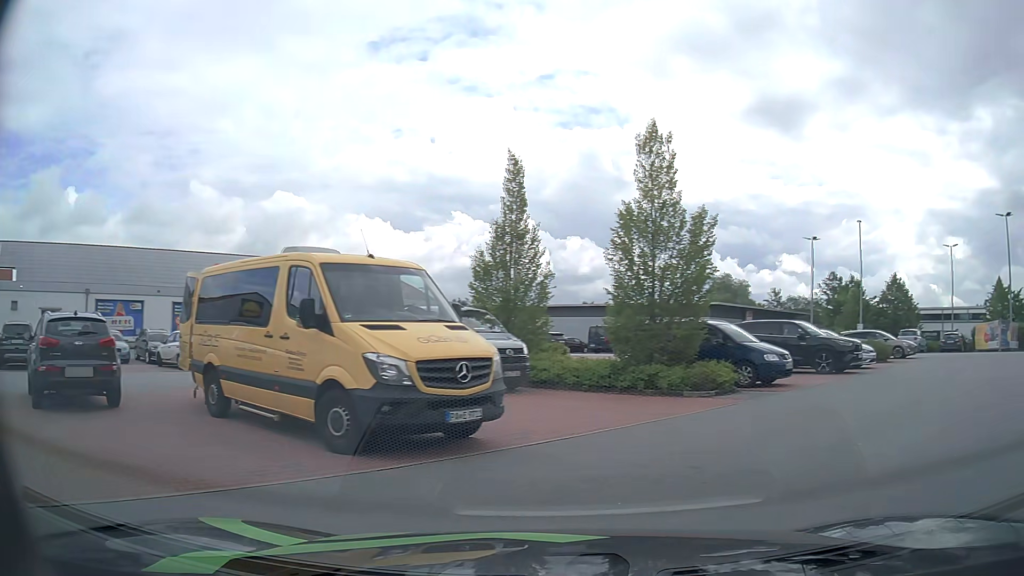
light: Day
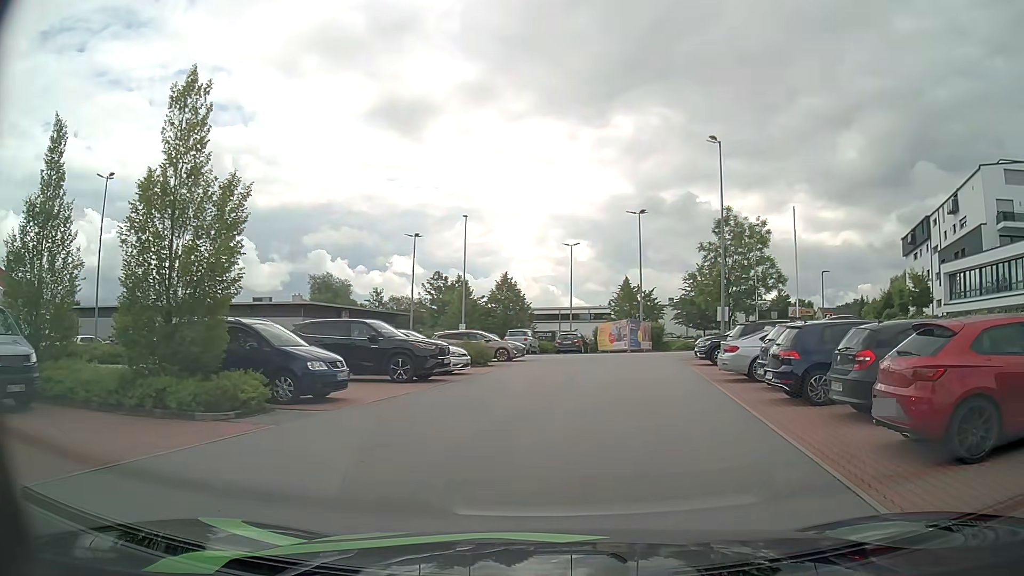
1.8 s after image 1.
(+1.4, +3.5) m; +34°
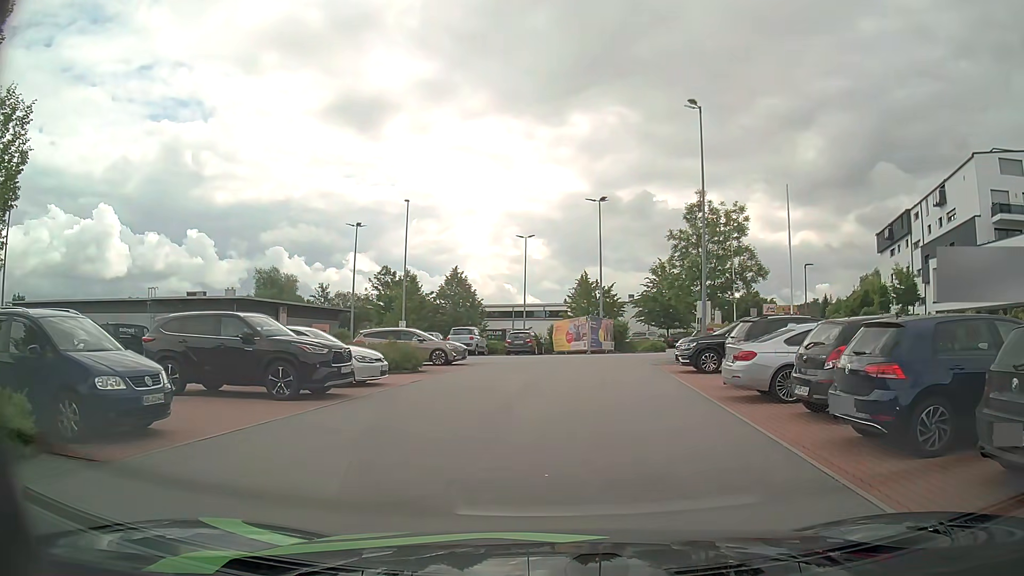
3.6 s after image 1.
(+0.2, +5.4) m; +3°
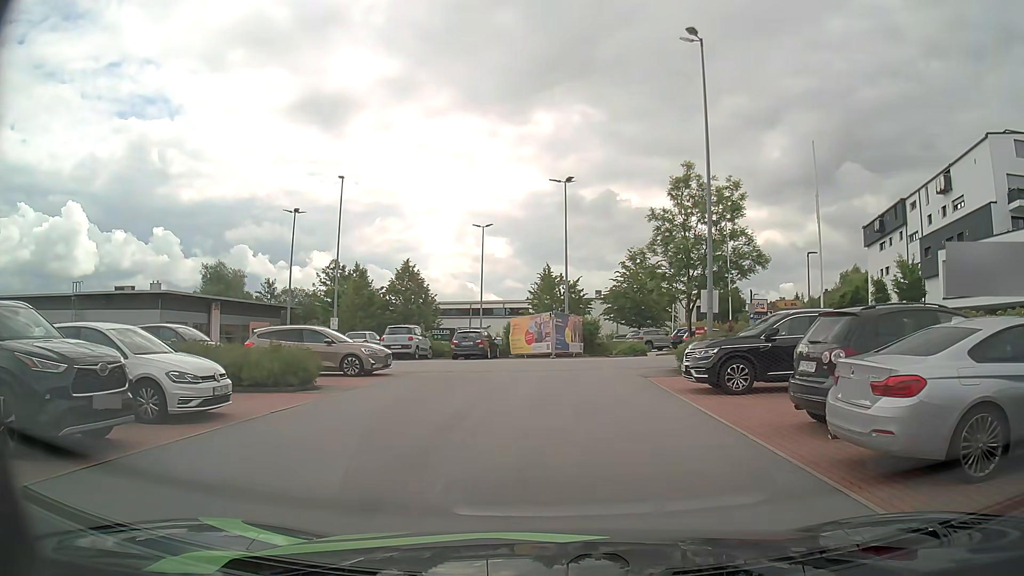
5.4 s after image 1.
(+0.3, +6.9) m; +2°
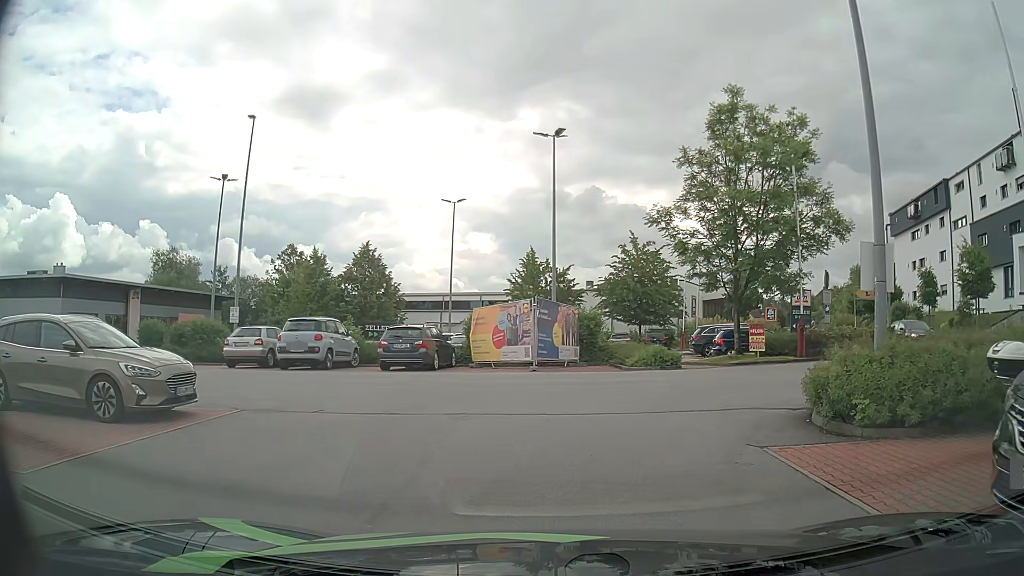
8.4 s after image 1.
(+0.3, +11.0) m; +3°
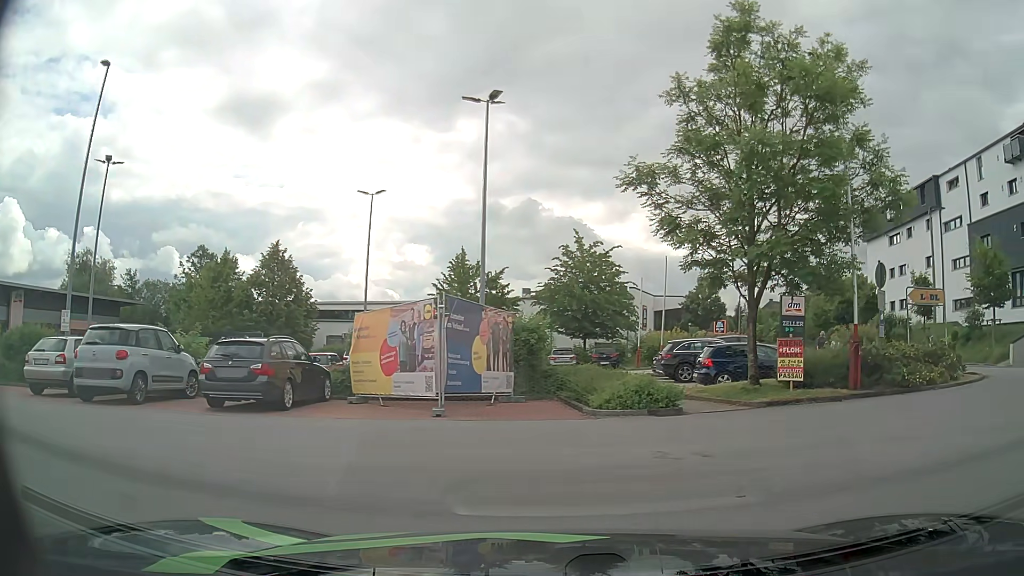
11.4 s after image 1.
(+0.1, +7.7) m; +5°
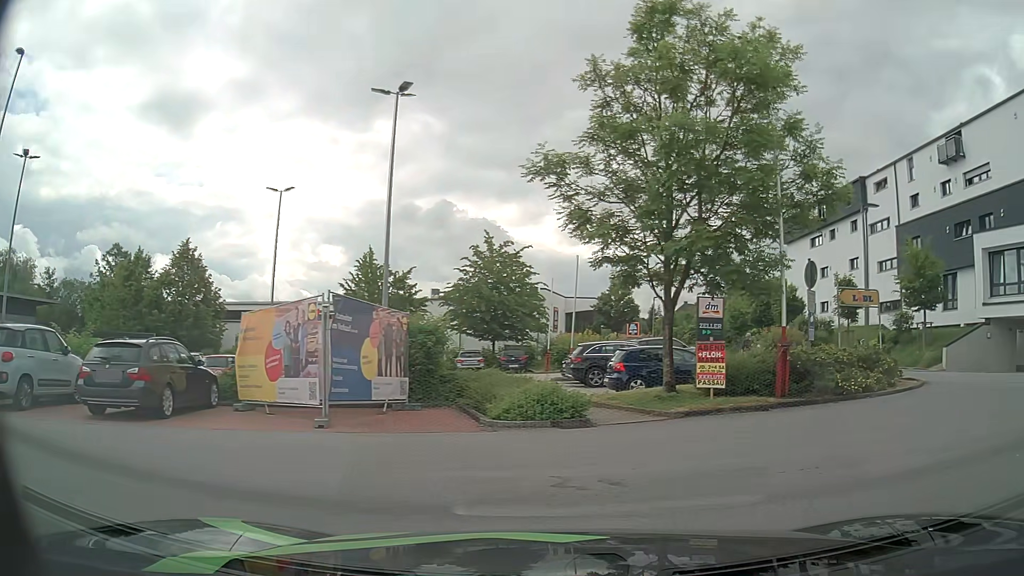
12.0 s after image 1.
(+0.1, +1.2) m; +7°
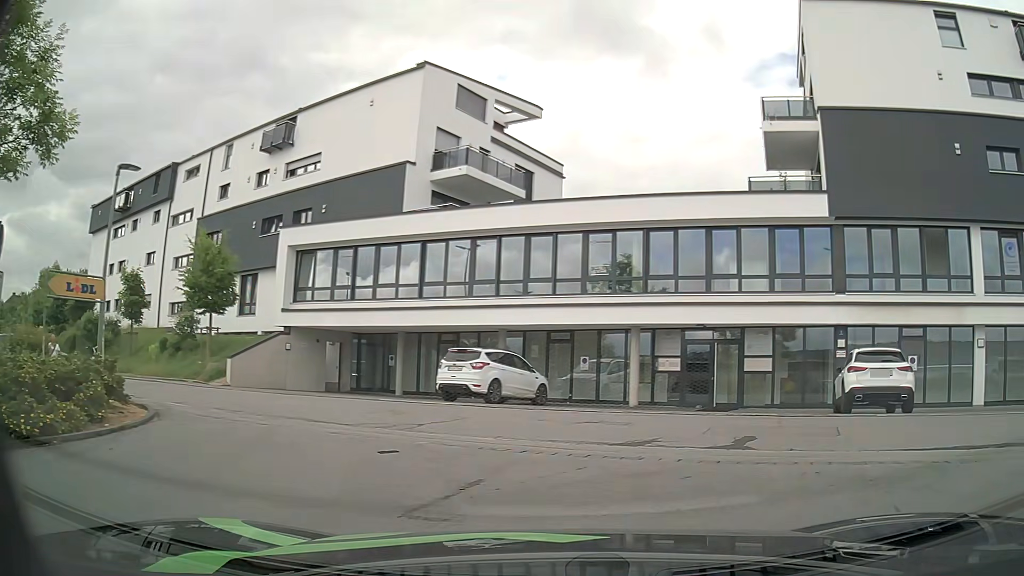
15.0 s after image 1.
(+2.6, +4.9) m; +57°
